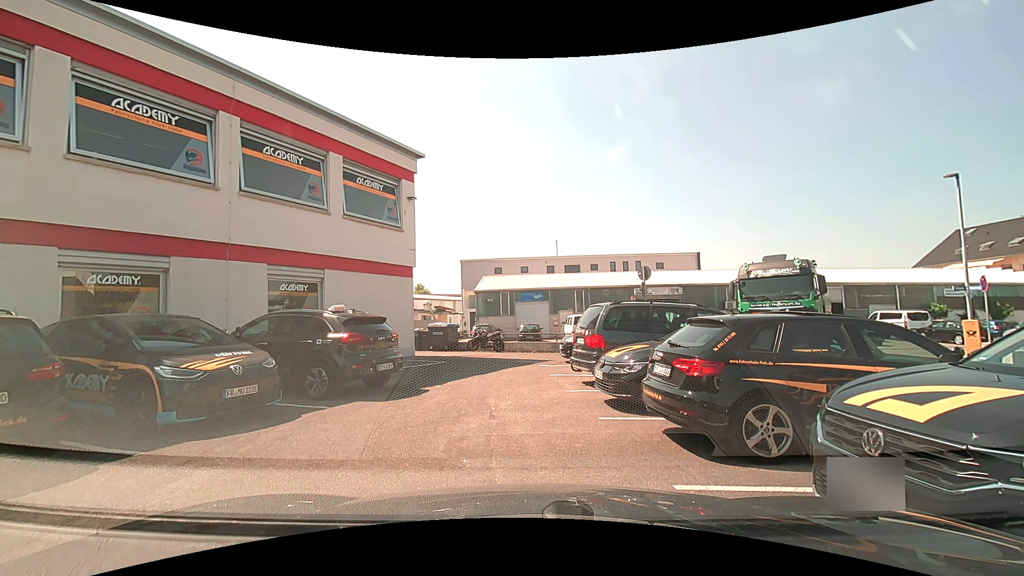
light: Day
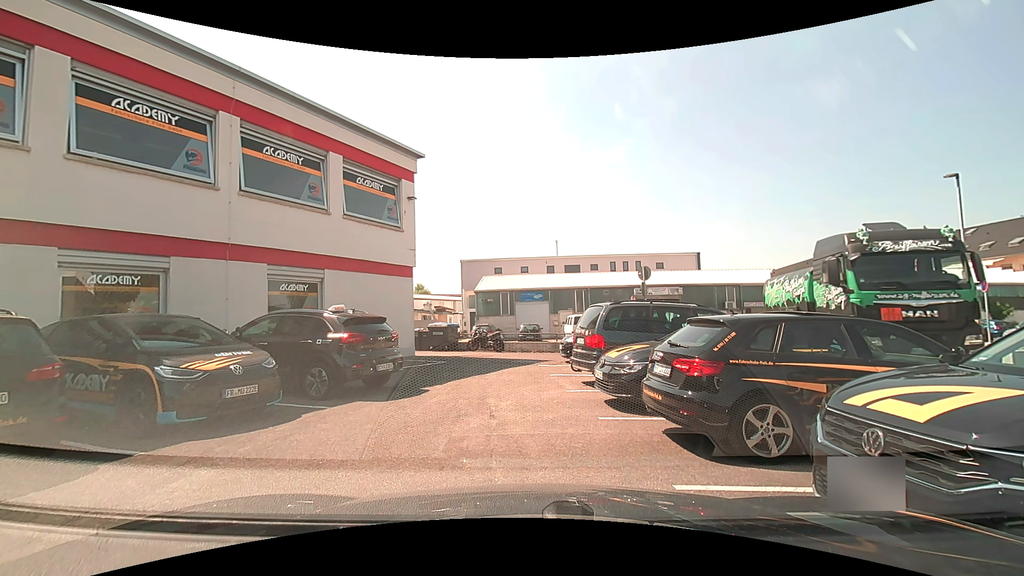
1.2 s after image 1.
(0.0, 0.0) m; 0°
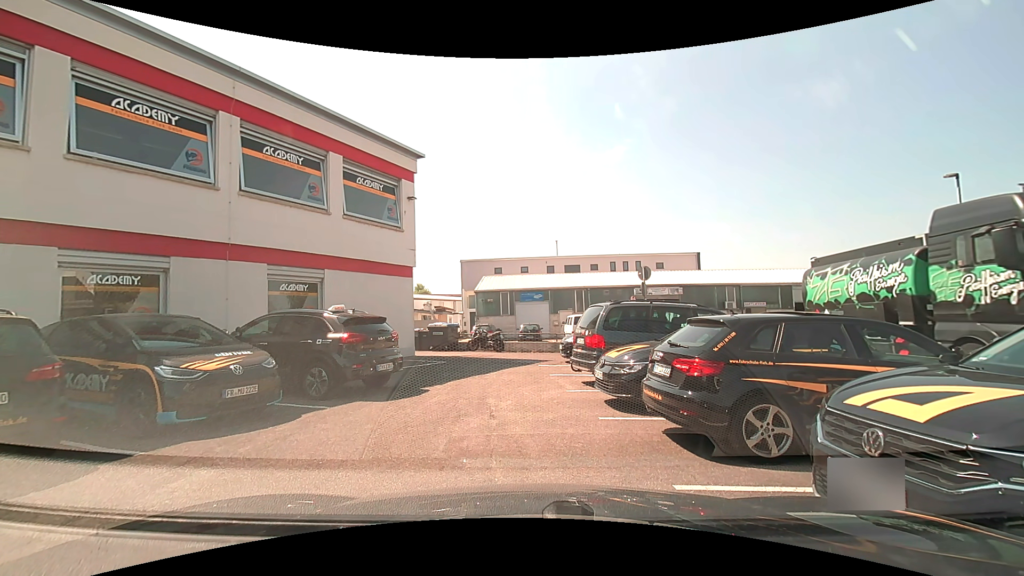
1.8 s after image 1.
(0.0, 0.0) m; 0°
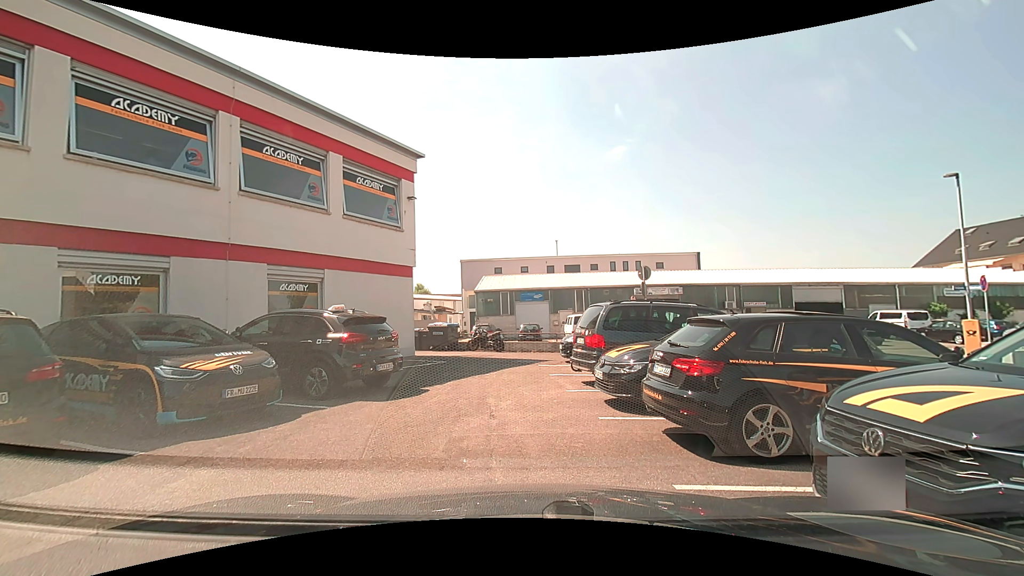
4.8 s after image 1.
(0.0, 0.0) m; 0°
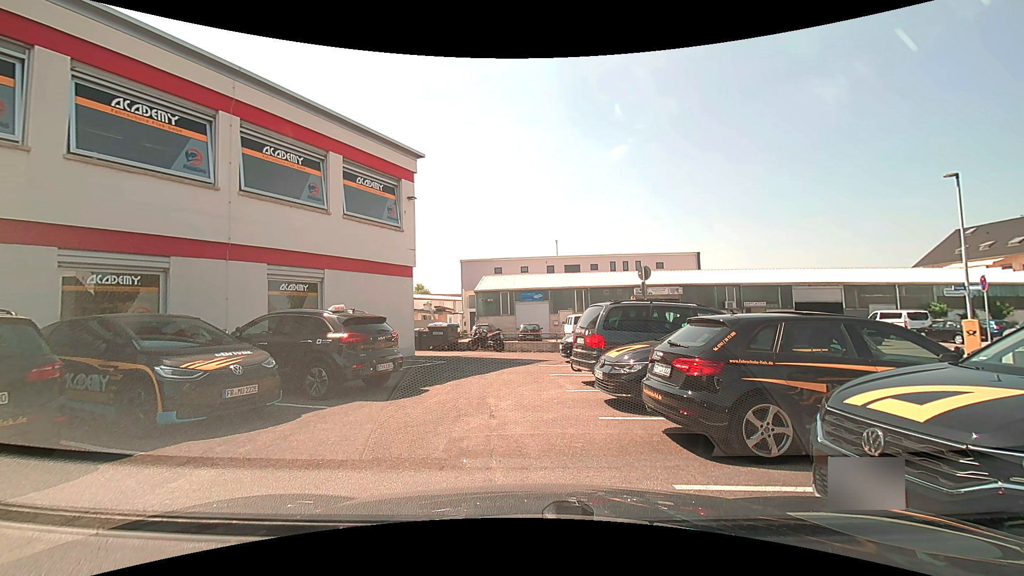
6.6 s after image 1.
(0.0, 0.0) m; 0°
